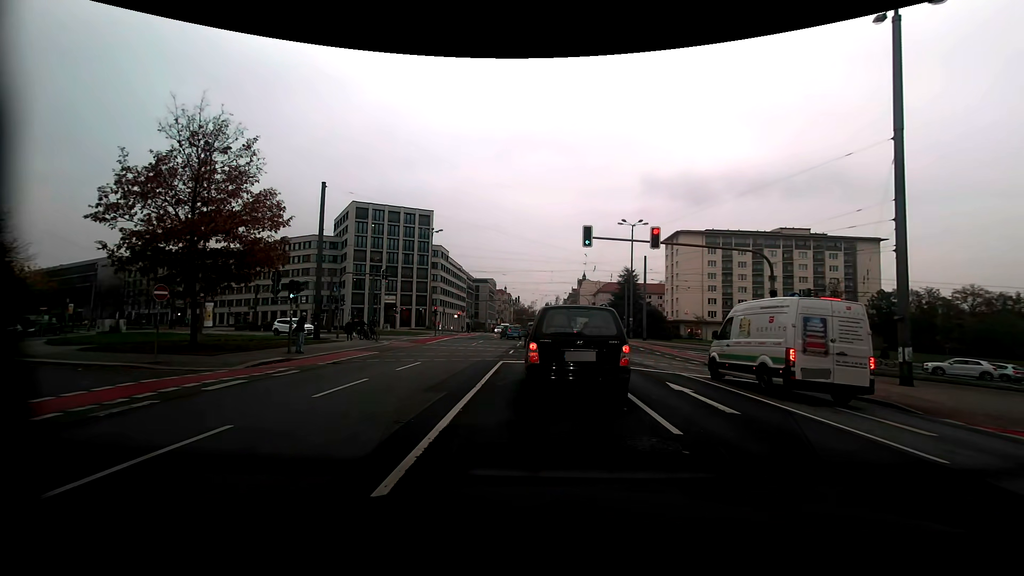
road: secondary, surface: asphalt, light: Day
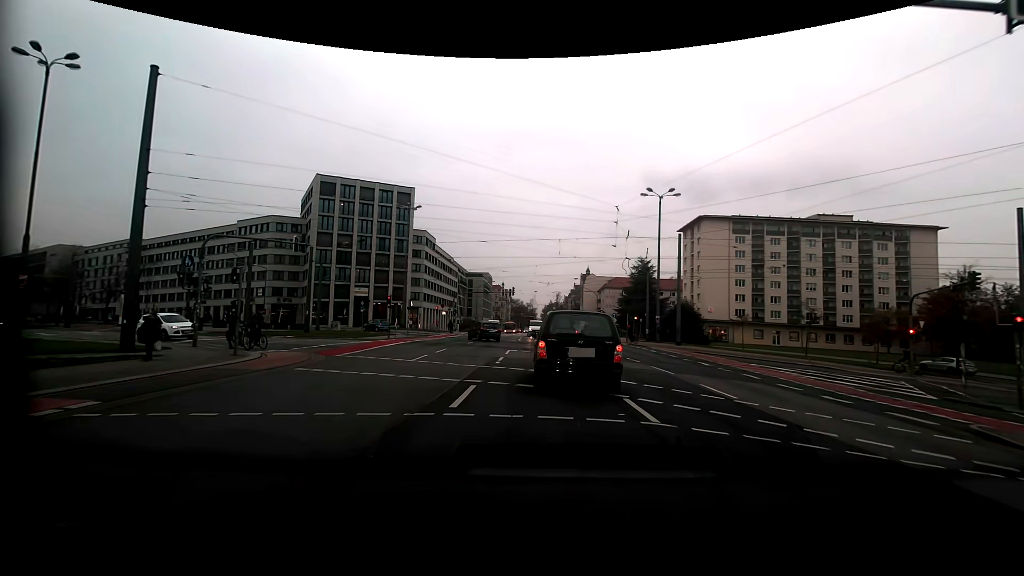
(-0.1, +17.6) m; 0°
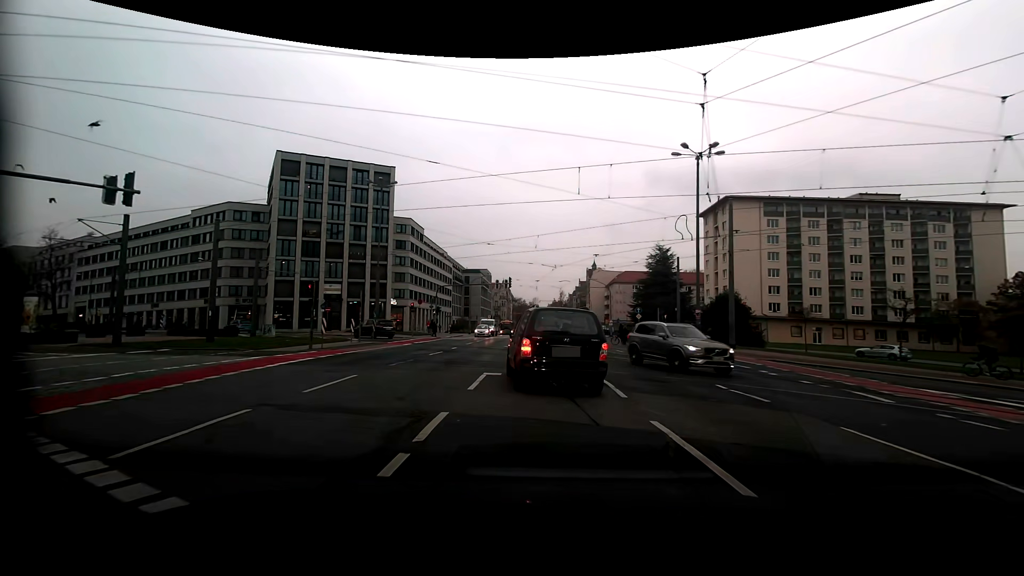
(0.0, +13.3) m; 0°
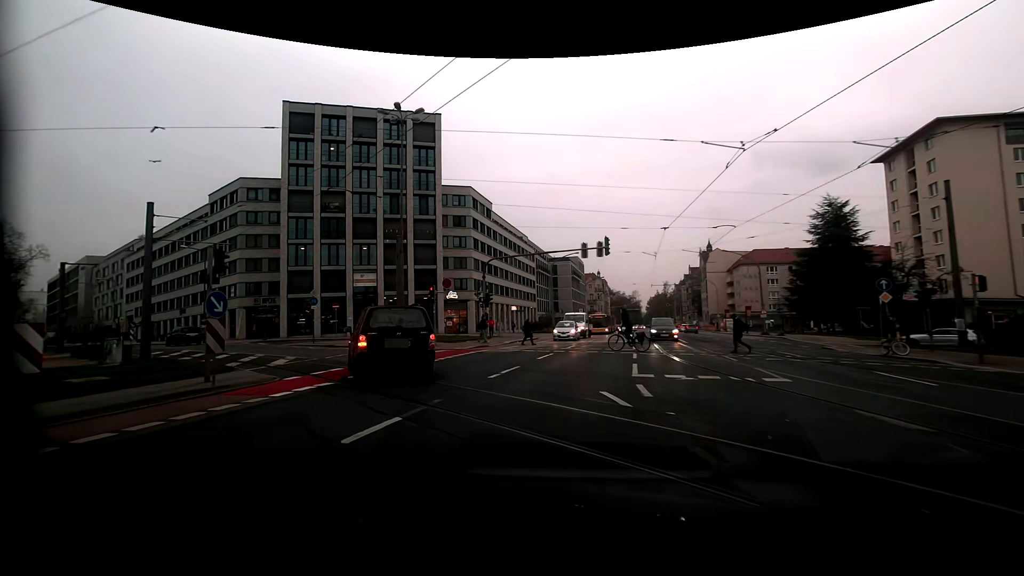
(-1.2, +22.7) m; -12°
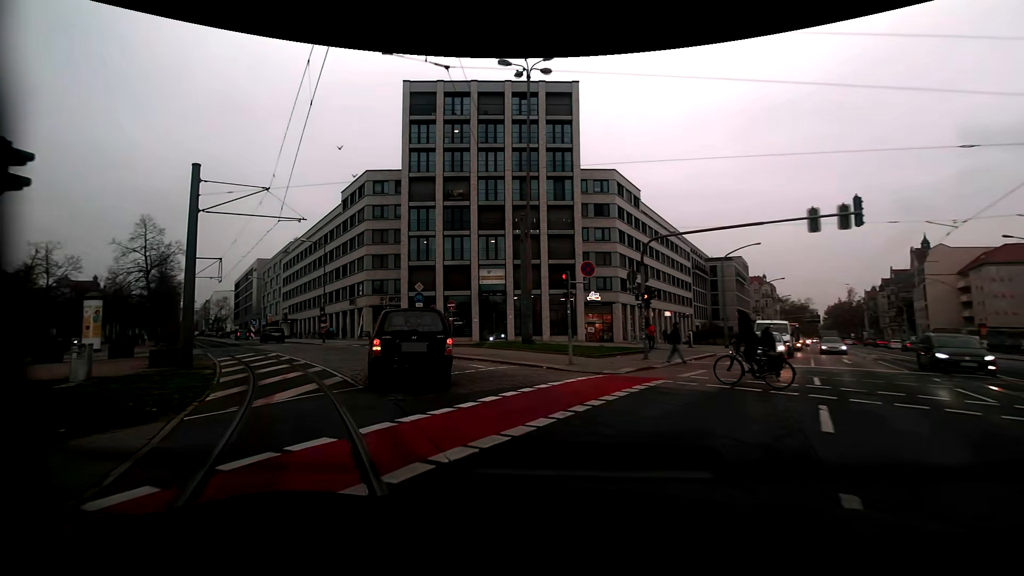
(-1.2, +9.7) m; -16°
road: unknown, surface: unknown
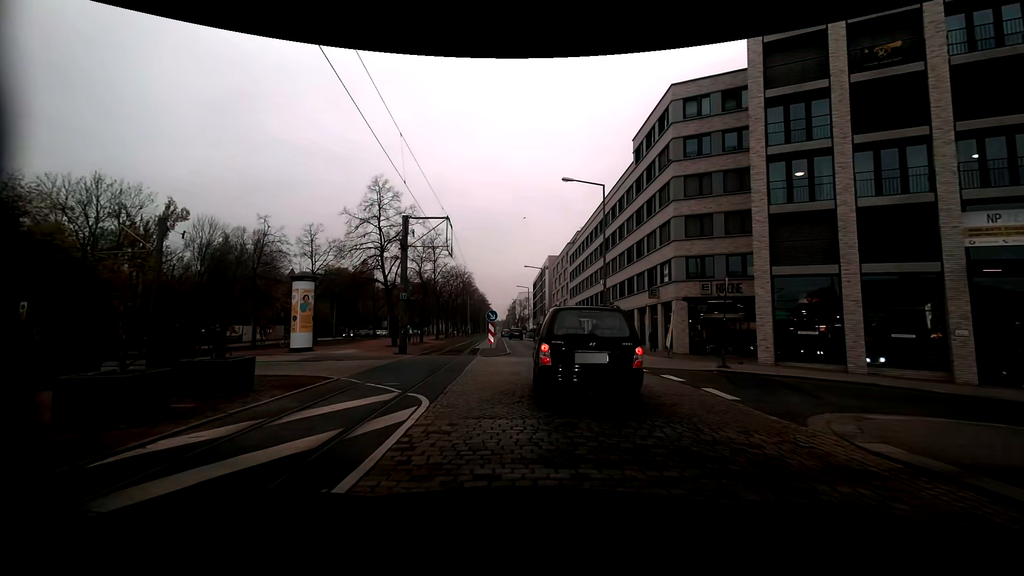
(-6.9, +21.0) m; -32°
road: tertiary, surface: sett
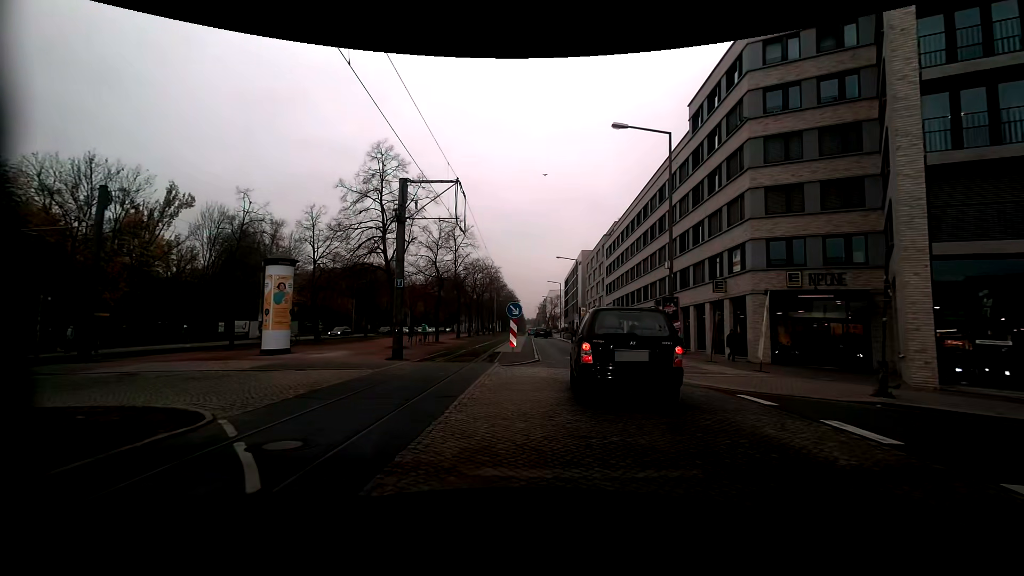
(-0.2, +6.6) m; -3°
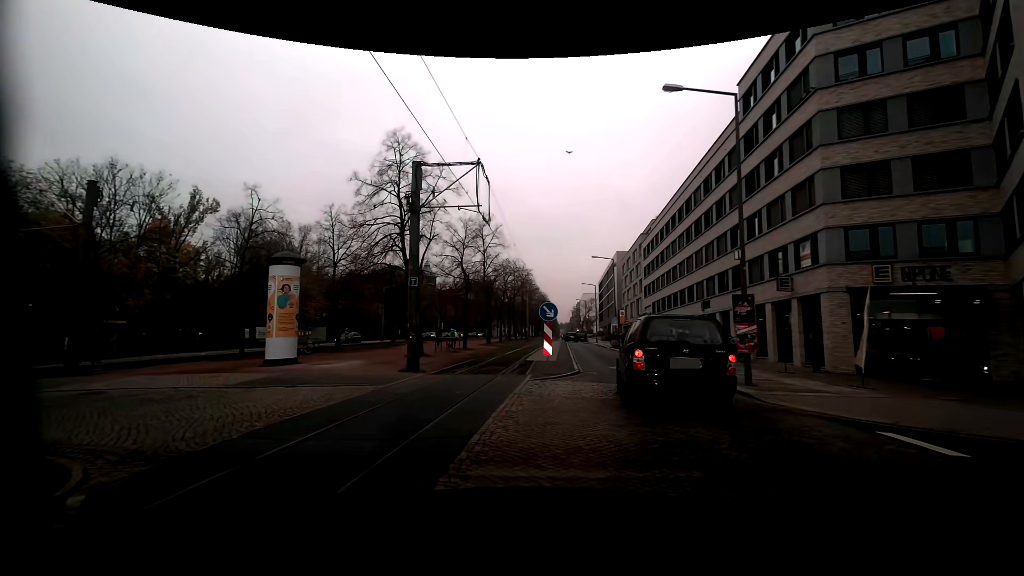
(-0.1, +3.2) m; -4°
